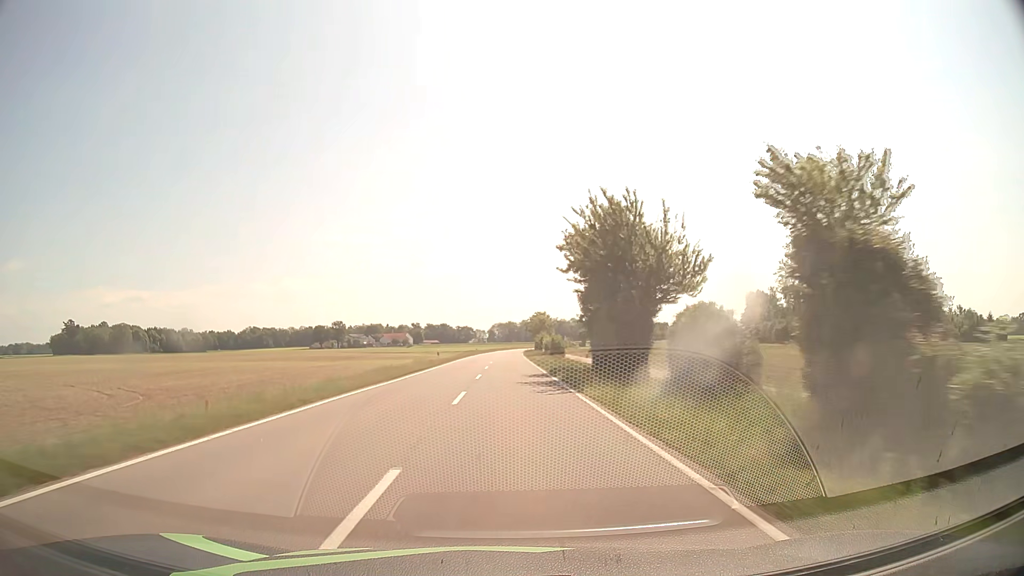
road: tertiary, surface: asphalt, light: Day
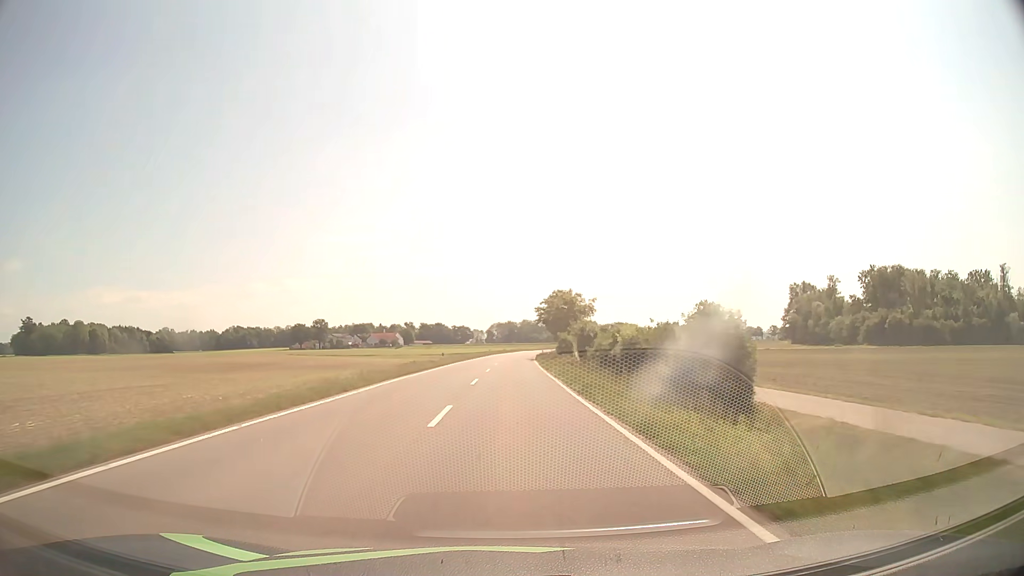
(+0.1, +52.2) m; 0°
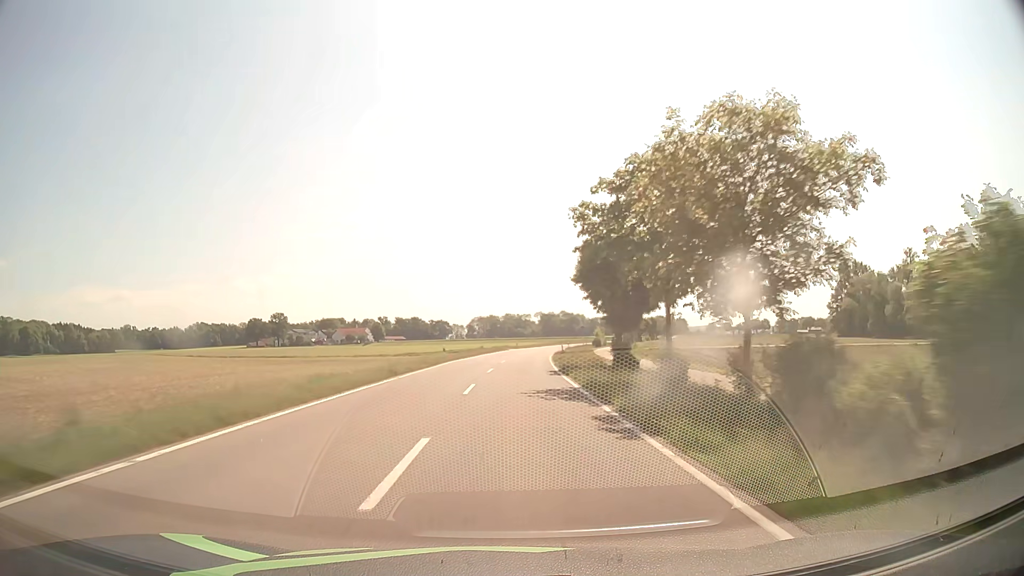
(+0.5, +54.9) m; +1°
(0, +10) (0, +20) (0, +30) (+1, +40) (+1, +50) (+2, +60) (+3, +70) (+4, +80) (+5, +90) (+7, +100) m
